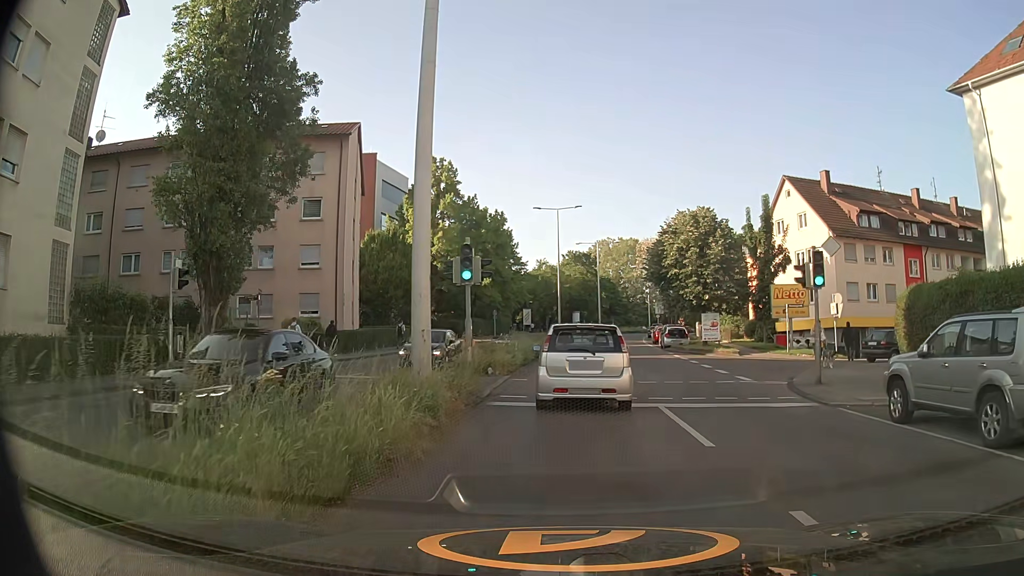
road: secondary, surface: asphalt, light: Day
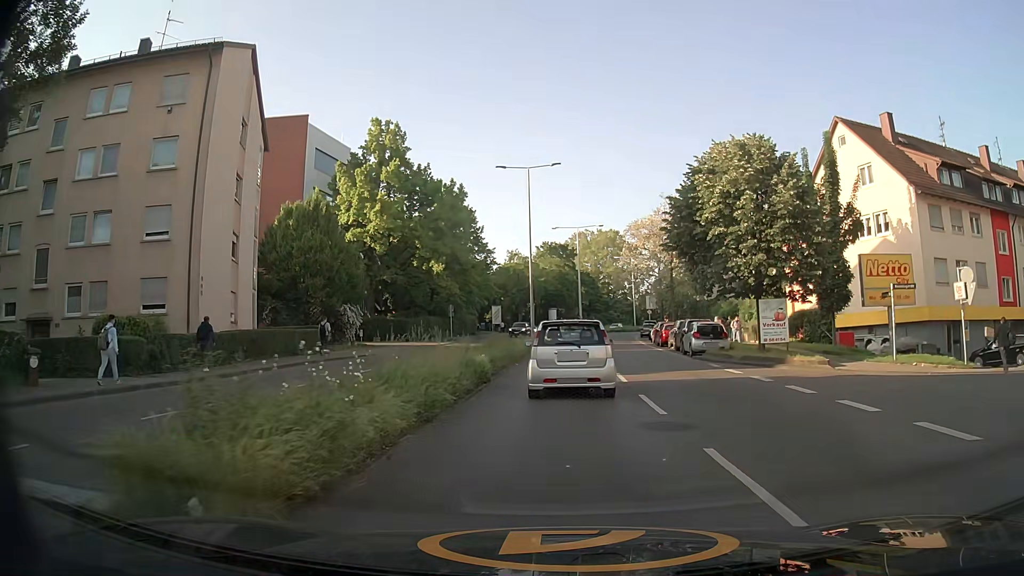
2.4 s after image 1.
(+0.1, +15.5) m; +1°
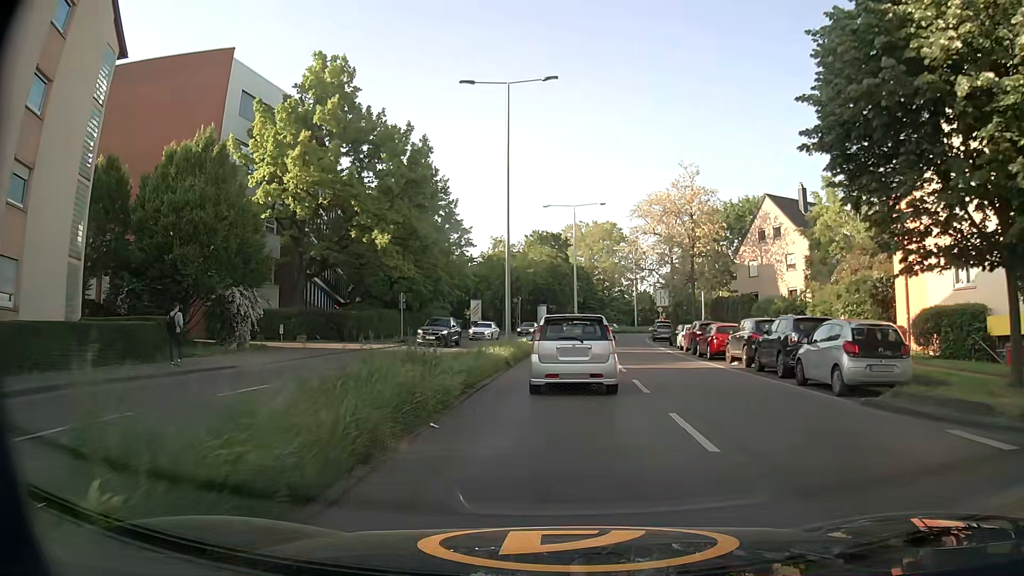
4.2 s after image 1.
(+0.1, +15.5) m; +1°
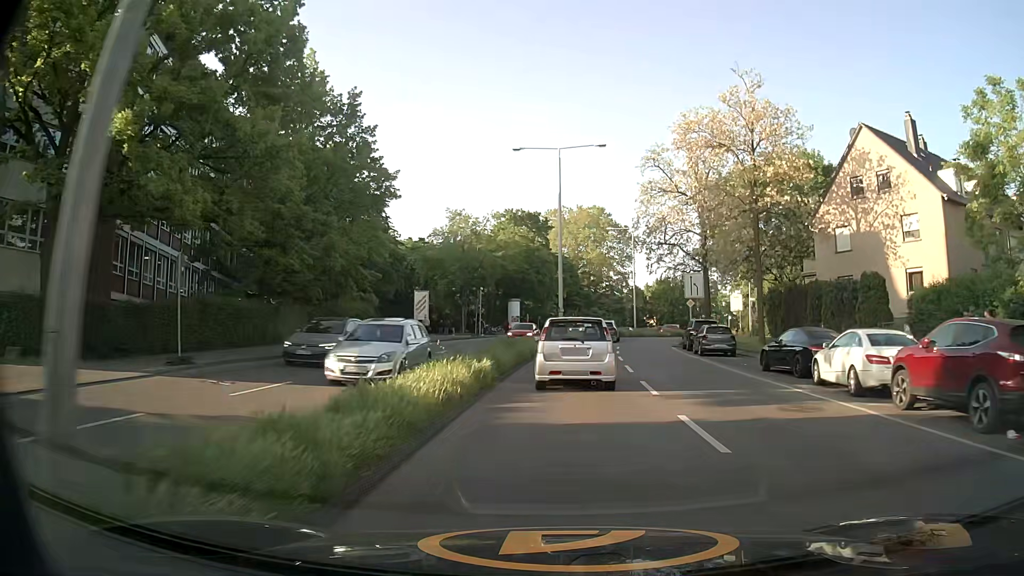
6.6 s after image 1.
(+0.6, +24.3) m; +2°
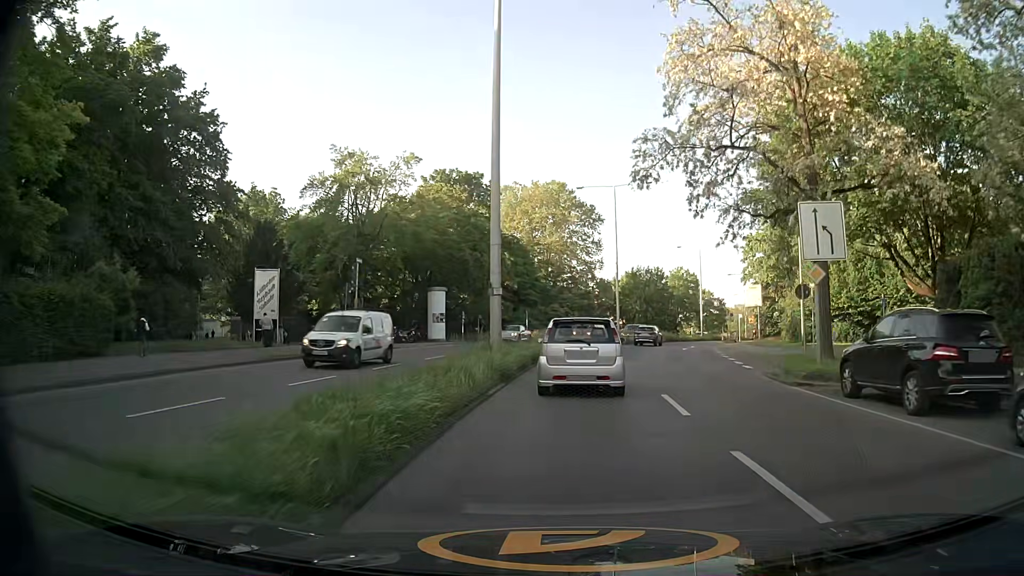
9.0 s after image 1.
(+0.7, +27.3) m; +4°
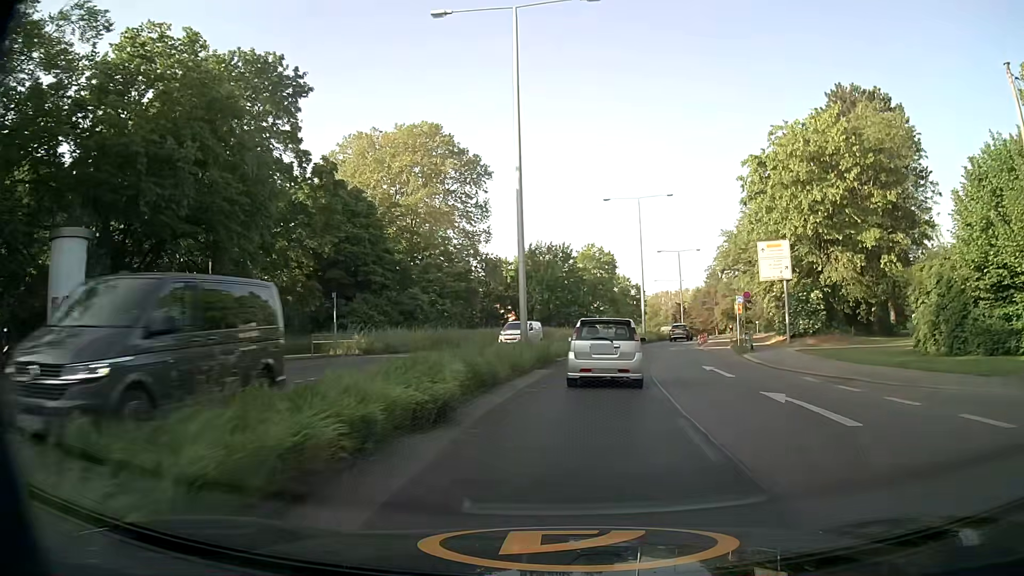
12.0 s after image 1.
(+2.6, +34.0) m; +10°
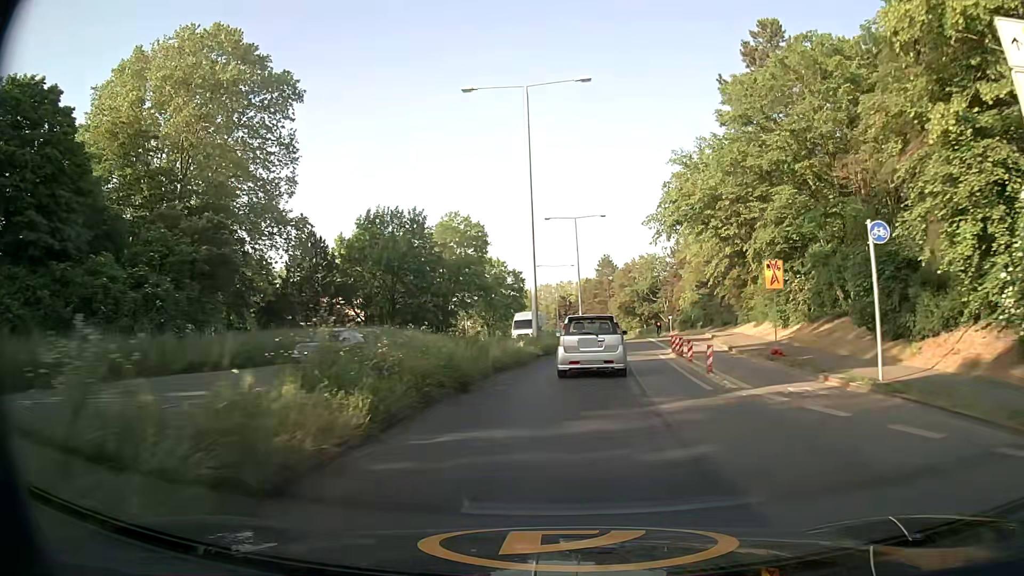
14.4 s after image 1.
(+2.9, +30.2) m; +10°
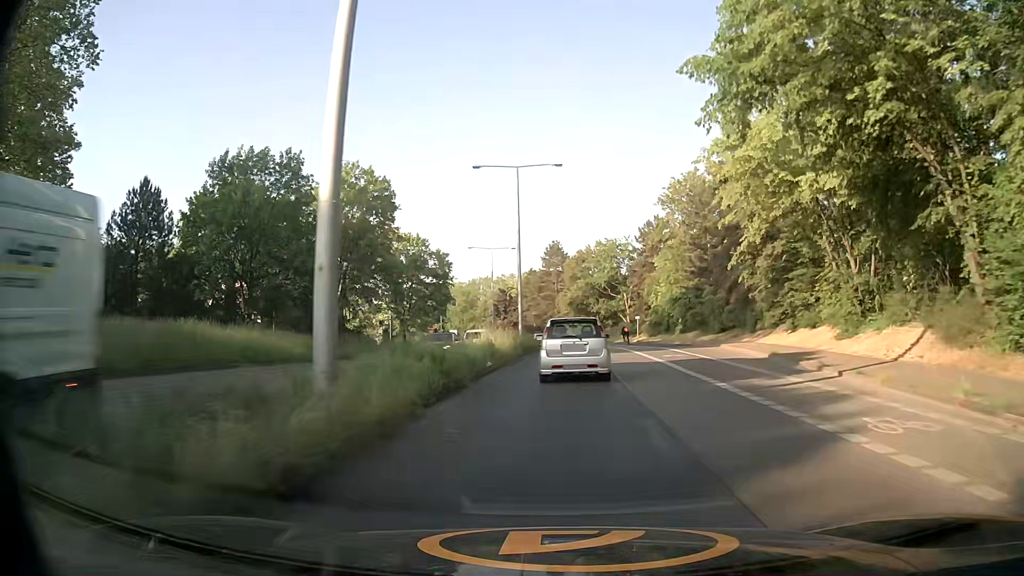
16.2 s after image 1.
(+1.2, +24.0) m; +5°
(0, +10) (0, +20) (0, +30) (+1, +40) (+1, +50) (0, +60) (-1, +70) (-2, +80) (-5, +90) (-8, +99) m
